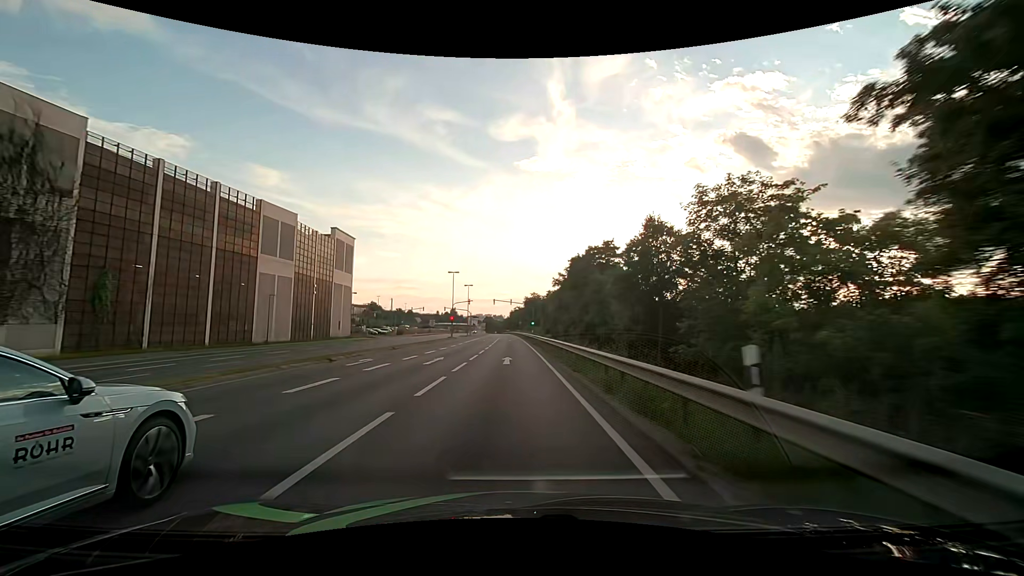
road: primary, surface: asphalt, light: Day
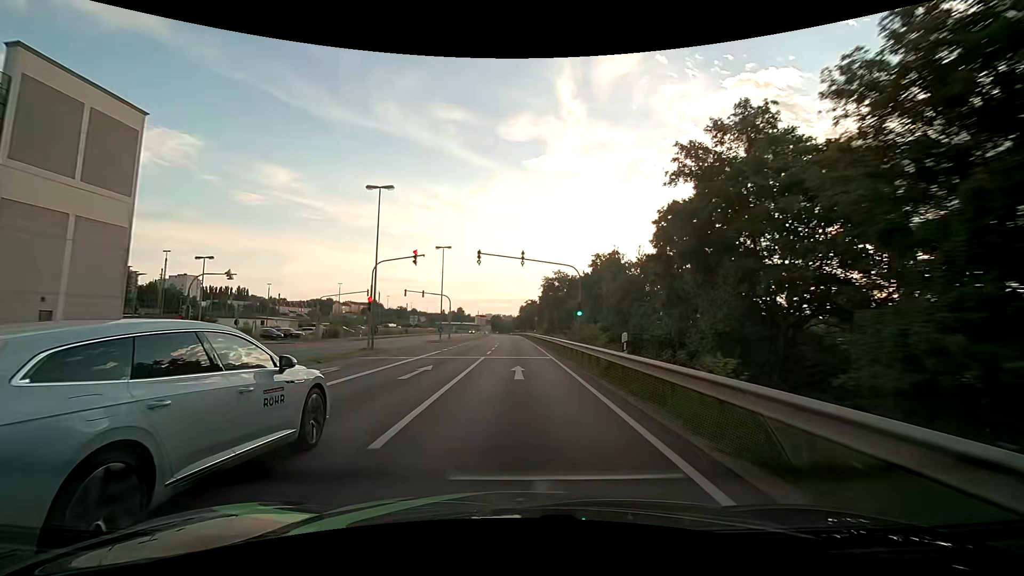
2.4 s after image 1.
(-1.2, +46.2) m; -2°
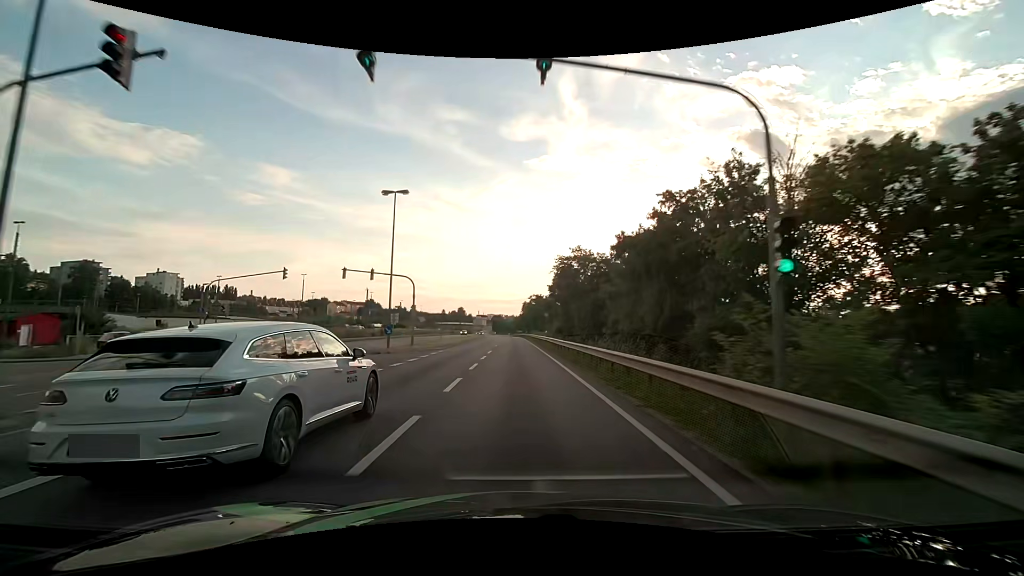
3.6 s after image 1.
(0.0, +22.3) m; 0°
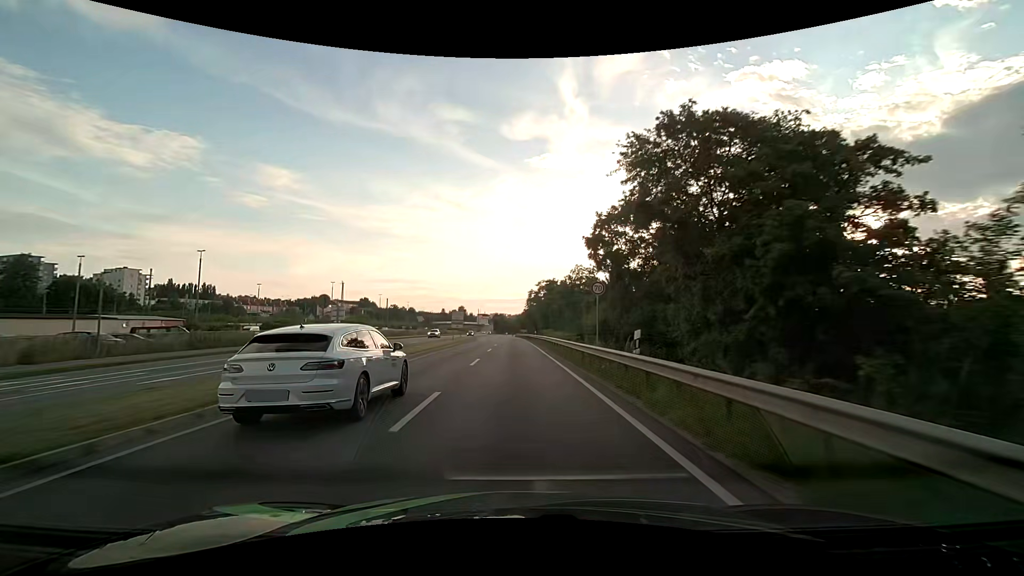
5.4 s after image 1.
(-0.1, +34.1) m; 0°
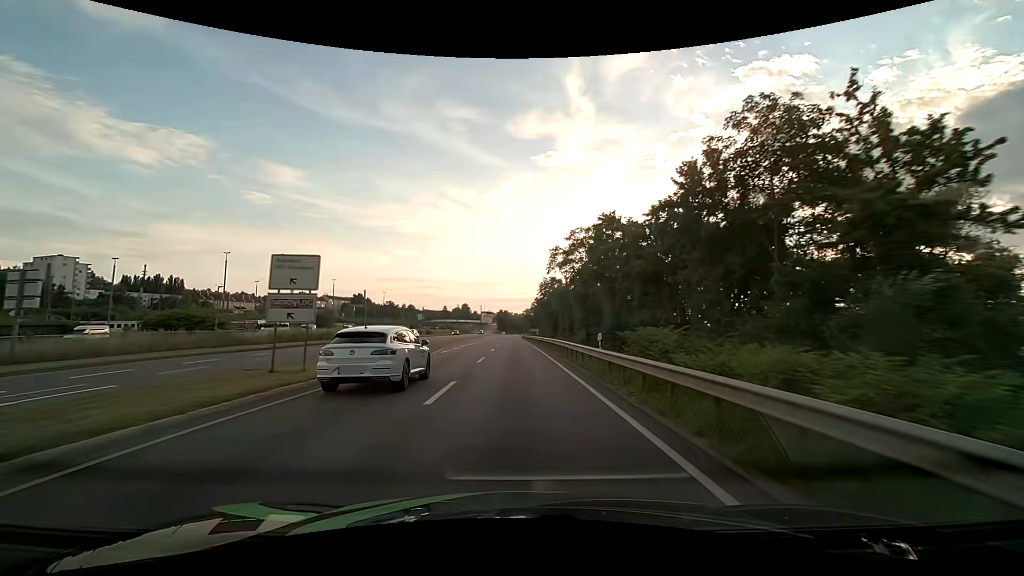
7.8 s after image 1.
(-0.2, +45.8) m; 0°
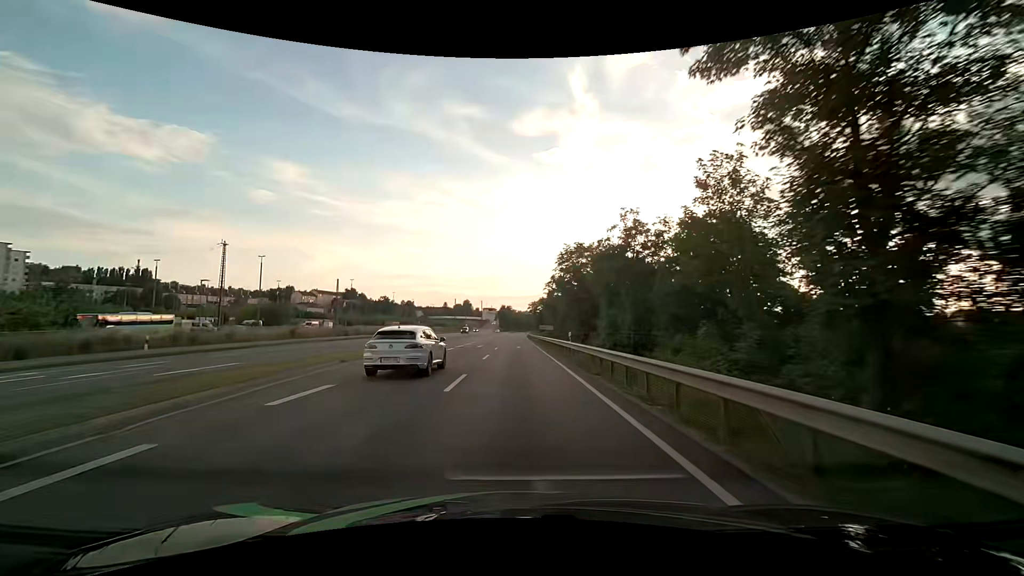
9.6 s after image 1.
(-0.4, +34.3) m; -1°
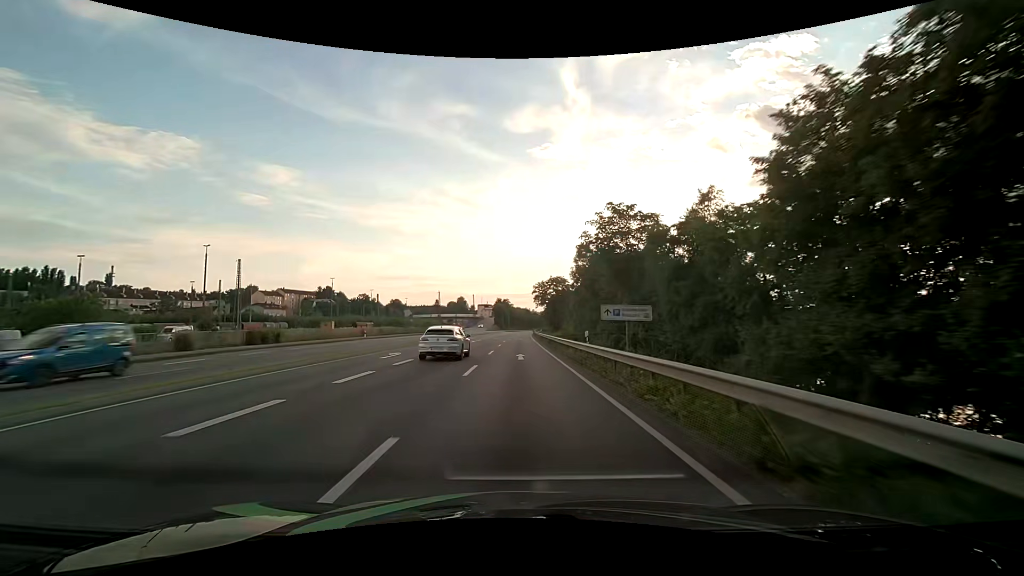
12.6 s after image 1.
(+0.3, +56.8) m; 0°
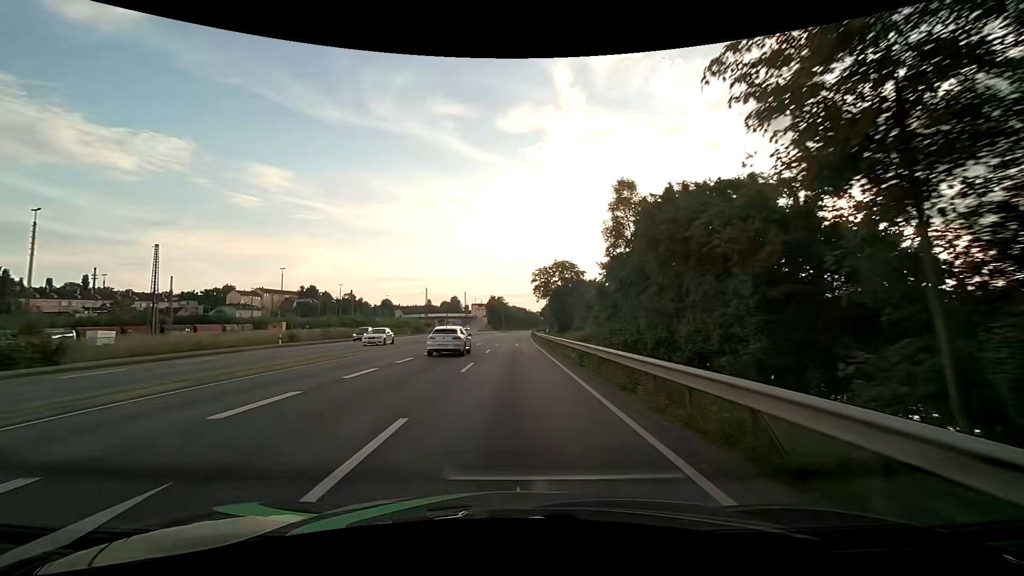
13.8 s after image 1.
(+0.1, +22.8) m; +1°
(0, +10) (0, +20) (0, +30) (0, +40) (0, +50) (0, +60) (0, +70) (0, +80) (0, +90) (0, +100) m
